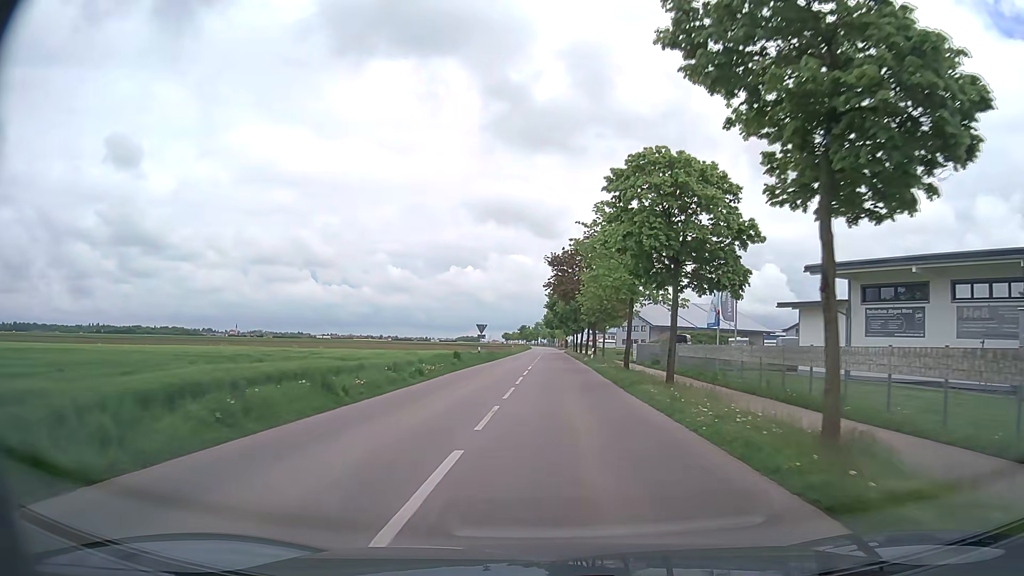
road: tertiary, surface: asphalt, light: Day
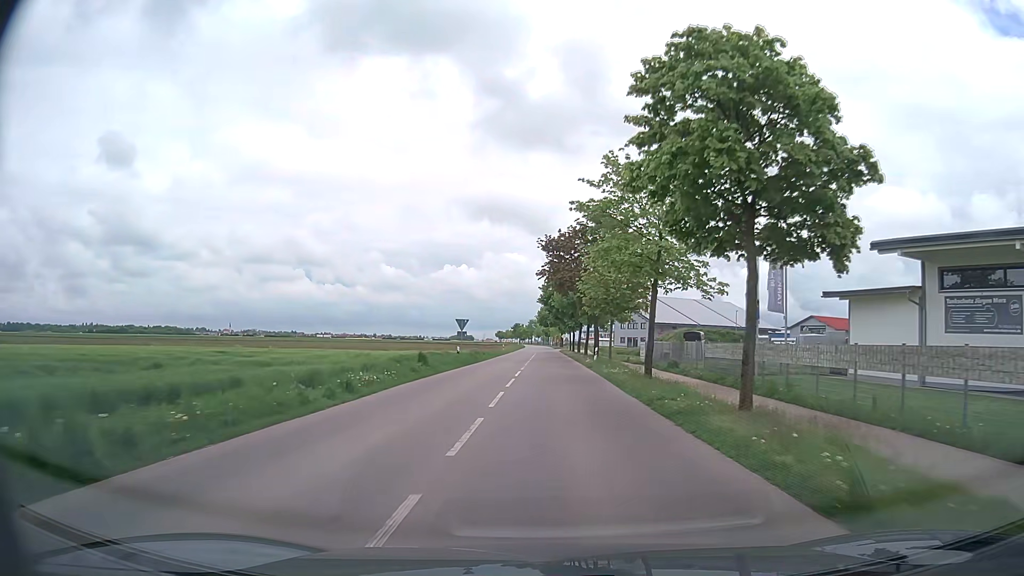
(0.0, +8.6) m; +1°
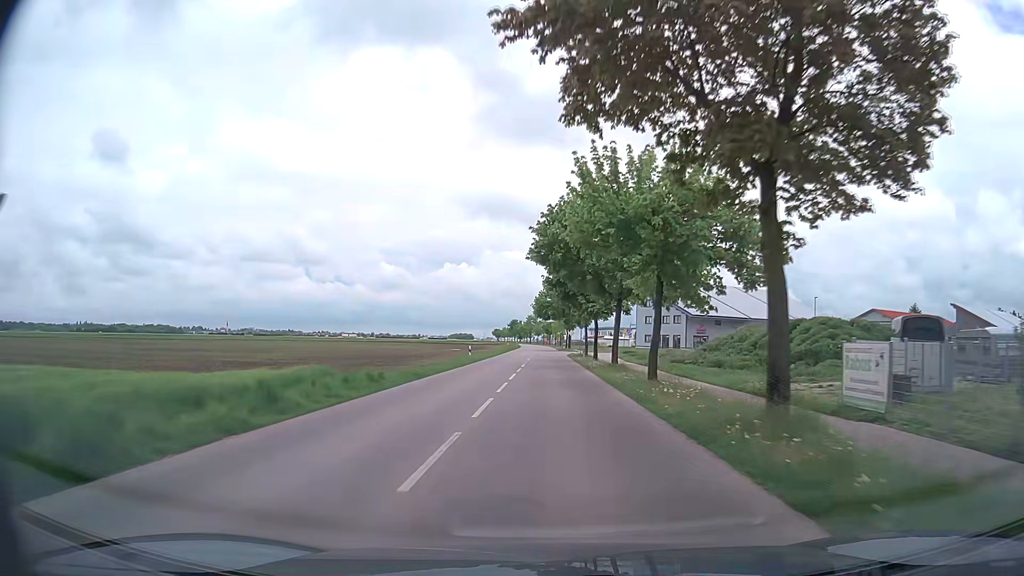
(+0.1, +38.4) m; 0°
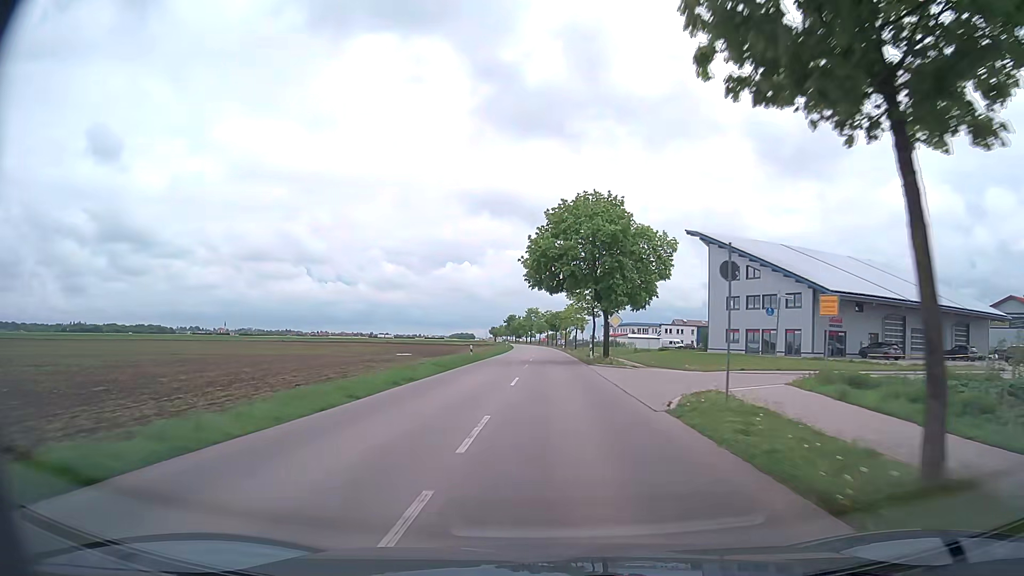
(-0.3, +52.3) m; 0°
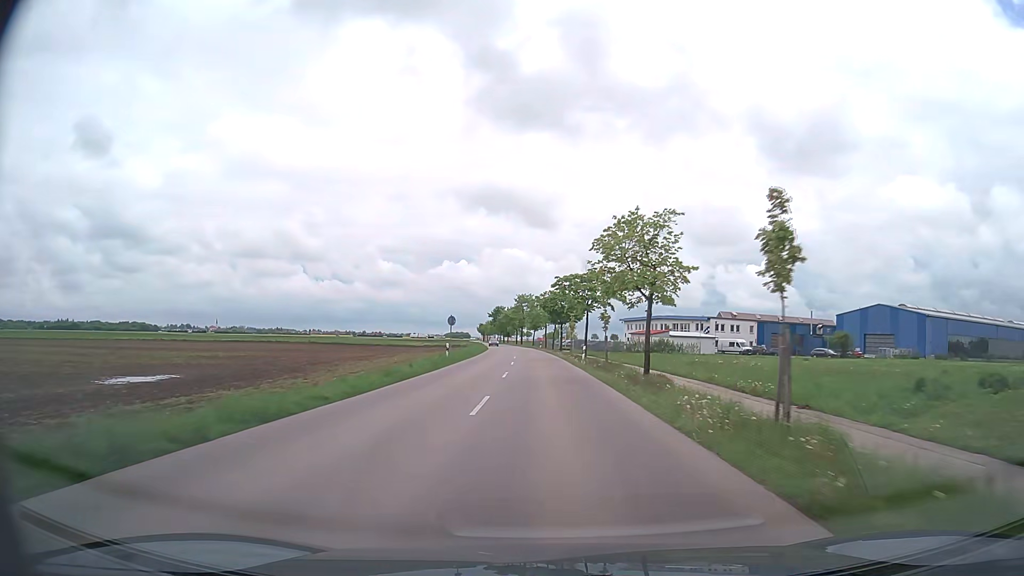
(0.0, +56.4) m; 0°
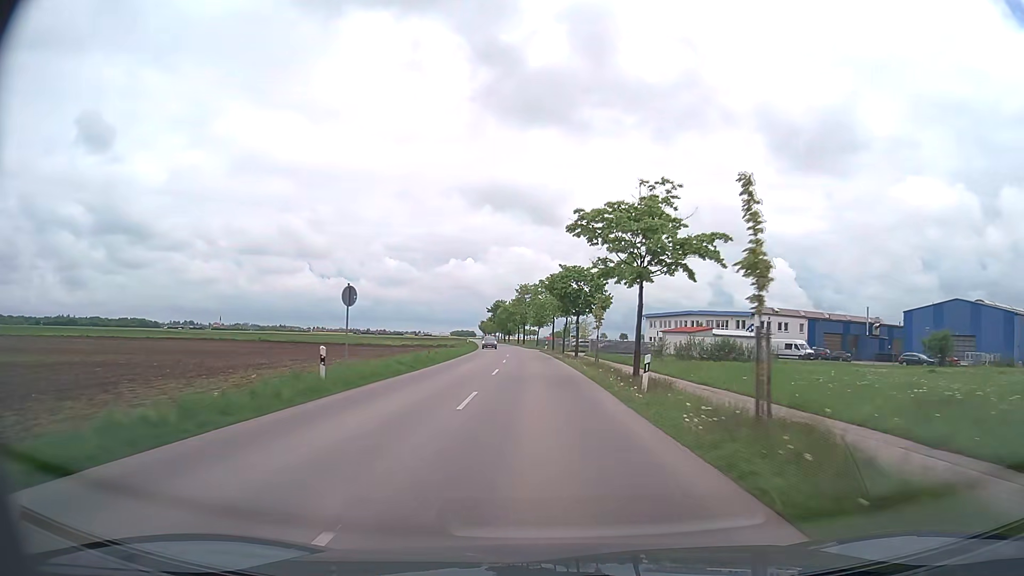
(0.0, +23.6) m; 0°
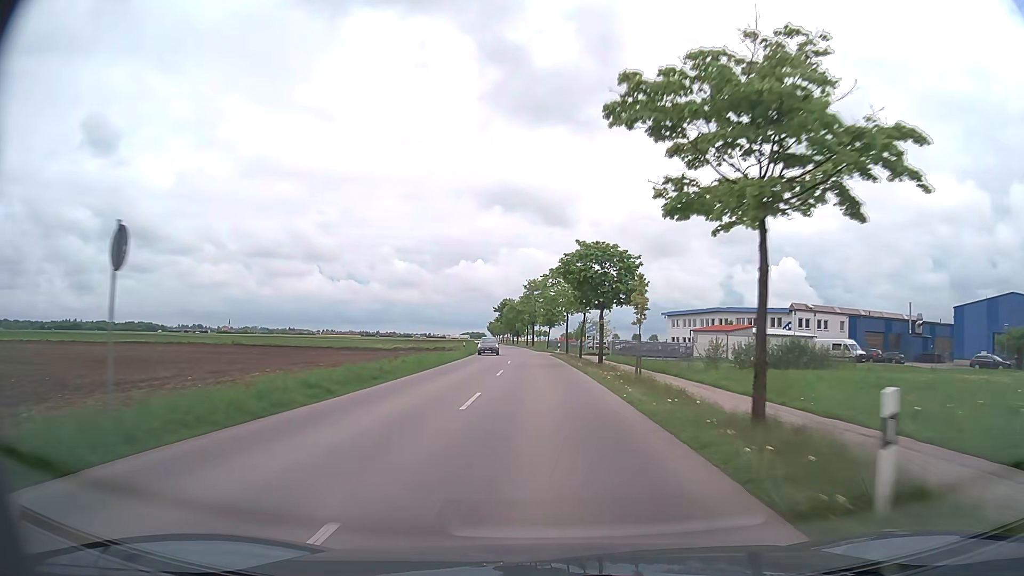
(-0.2, +11.9) m; -1°
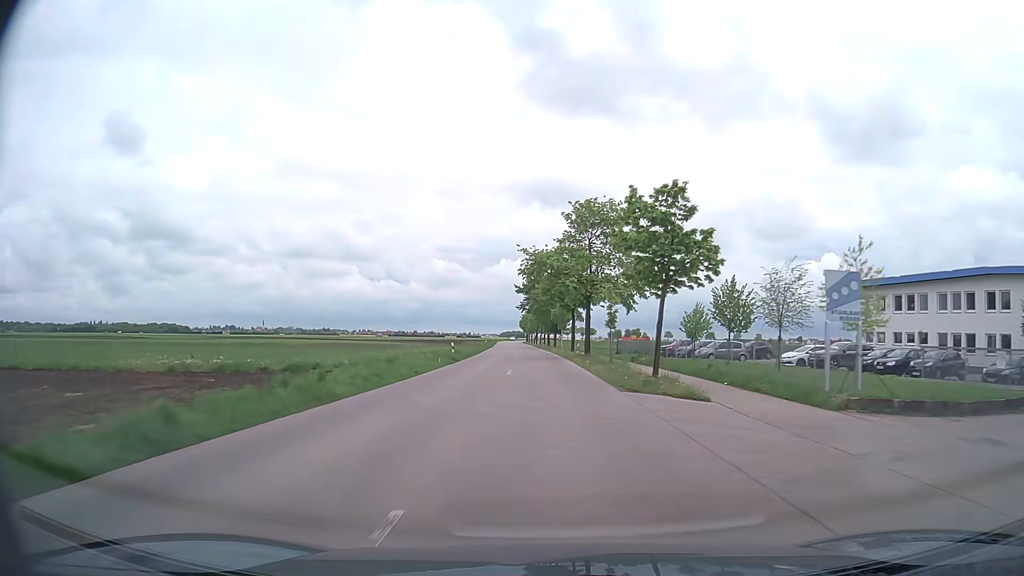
(-1.8, +59.8) m; -4°
(0, +10) (0, +20) (0, +30) (-1, +40) (-1, +50) (-1, +60) (-2, +70) (-2, +80) (-3, +90) (-3, +100) m
